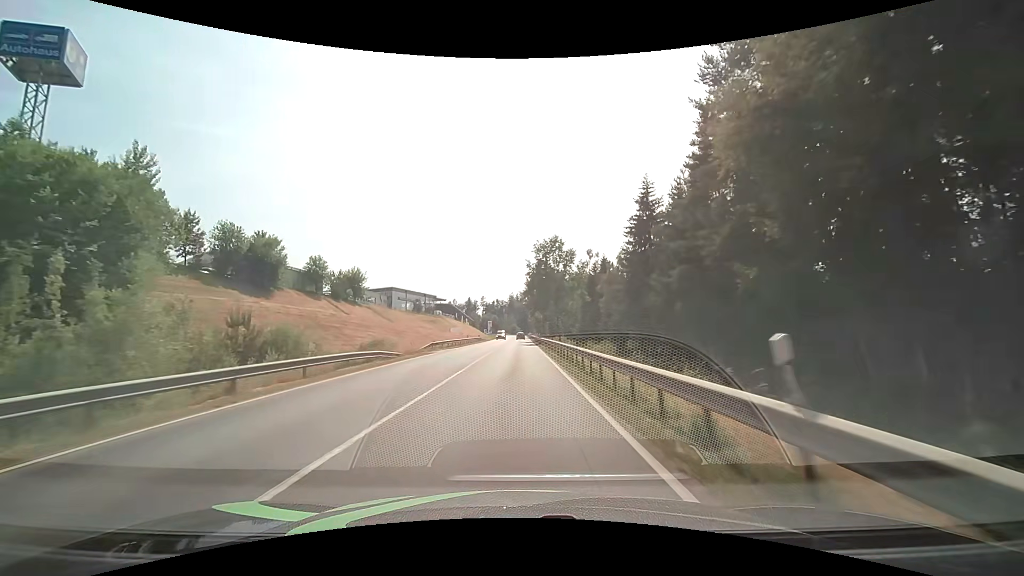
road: secondary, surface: asphalt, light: Day
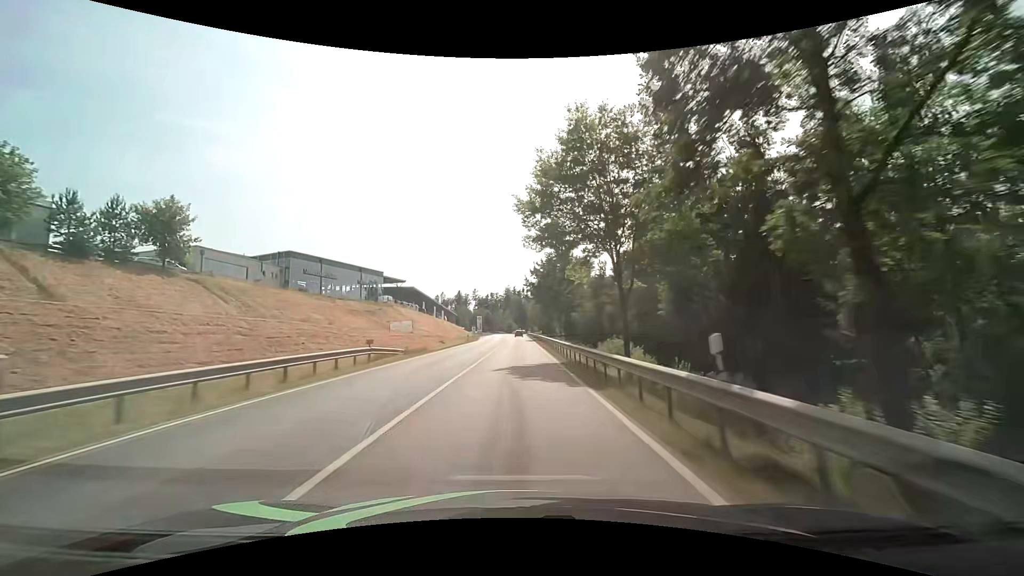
(+0.1, +58.7) m; 0°
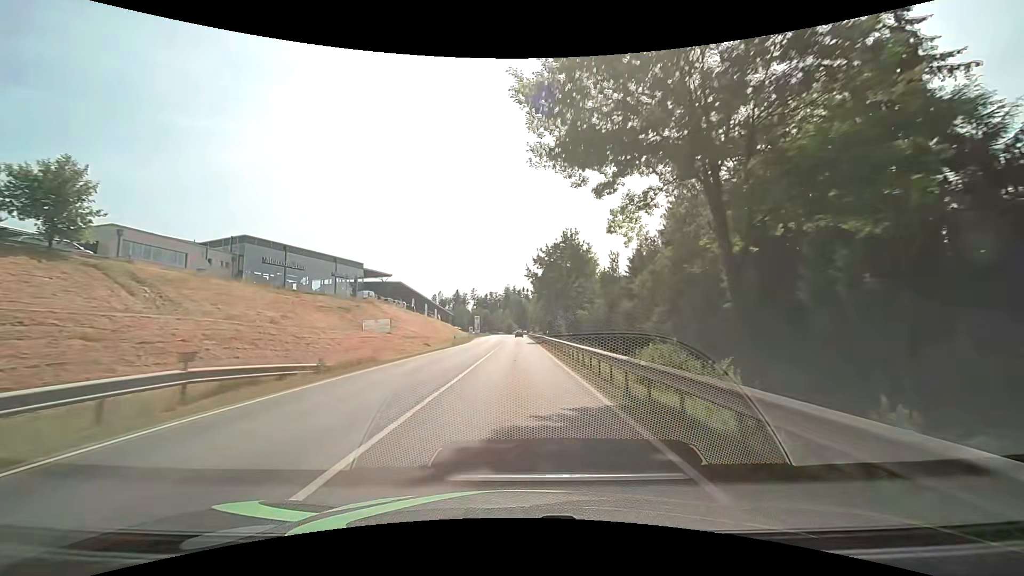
(0.0, +12.6) m; 0°
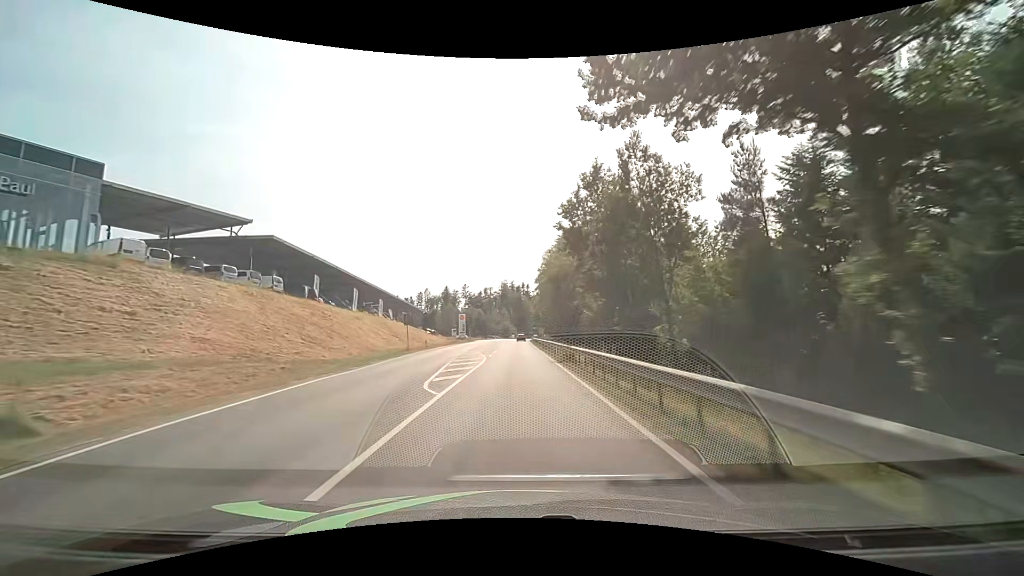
(+0.3, +53.1) m; 0°
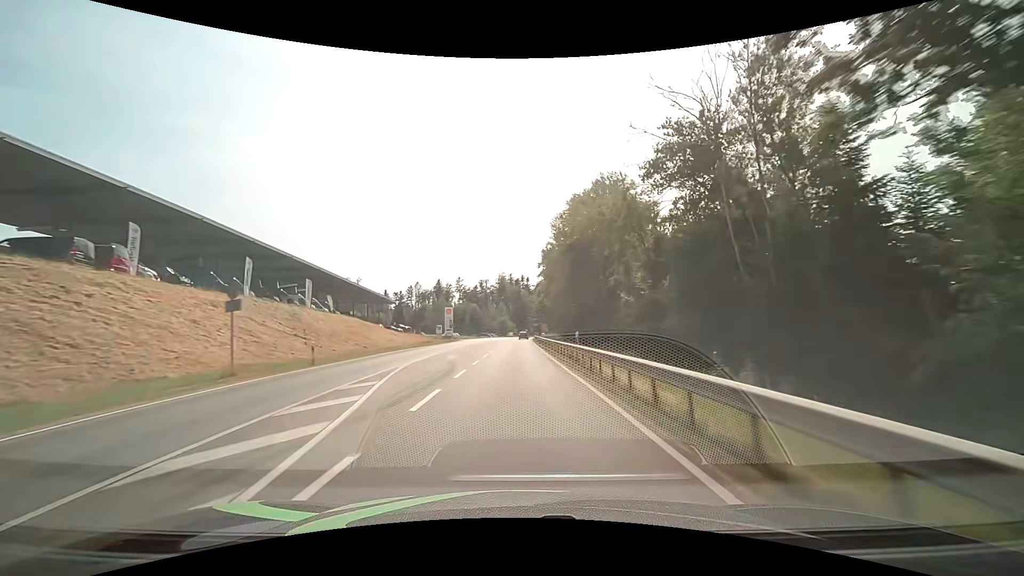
(0.0, +28.1) m; 0°
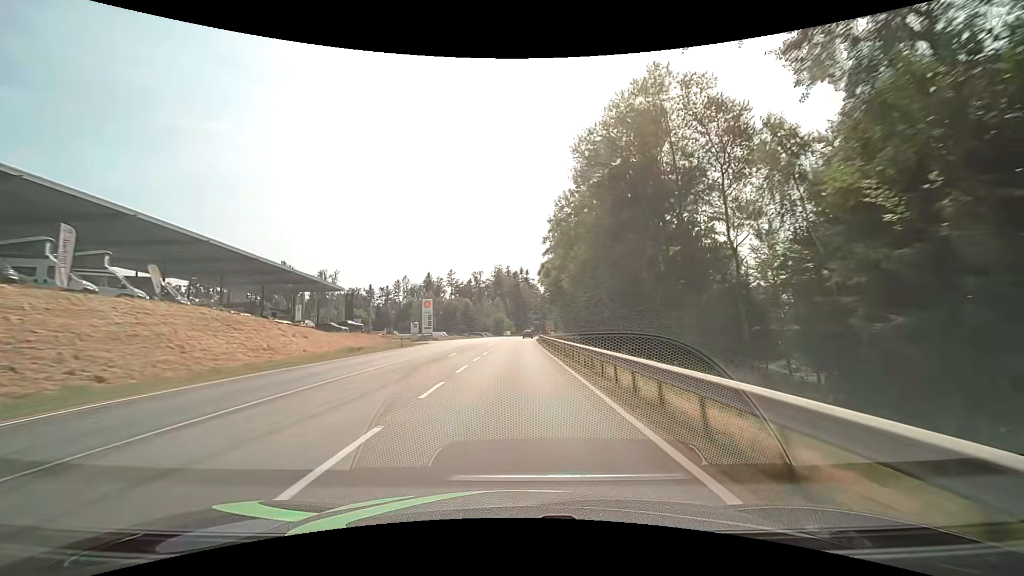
(-0.1, +29.0) m; 0°
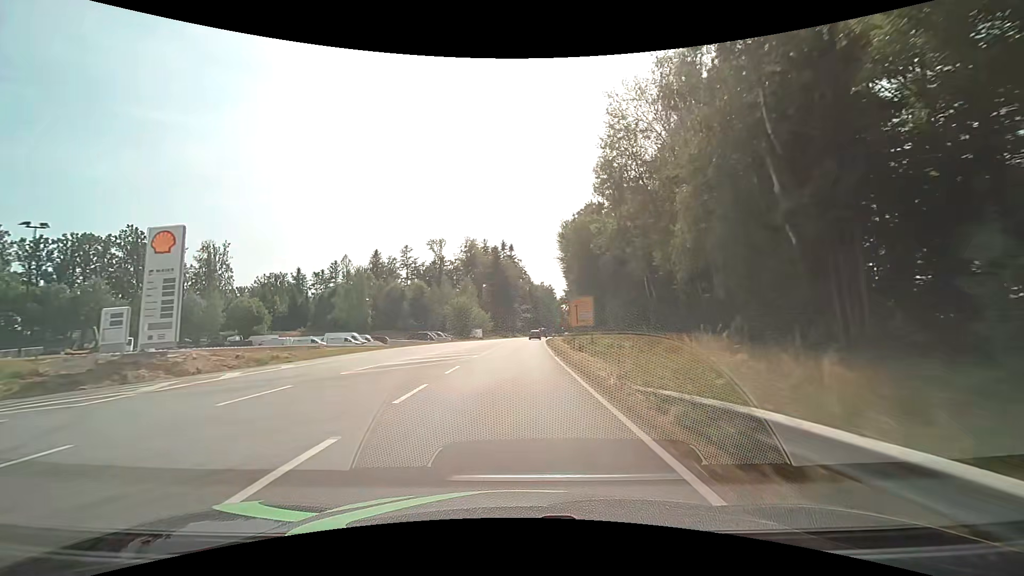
(+0.9, +72.3) m; +2°
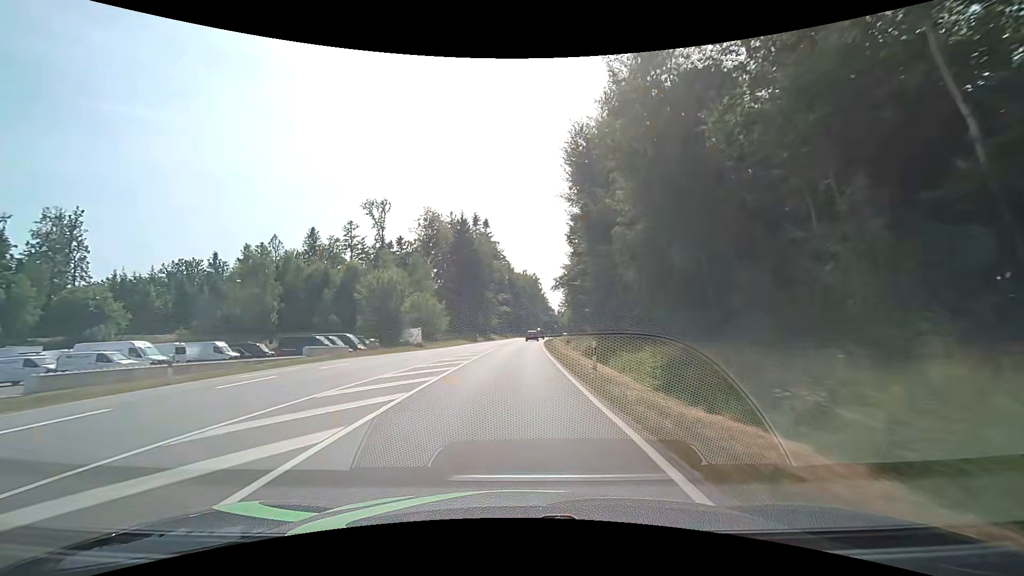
(+0.9, +41.6) m; +2°
(0, +10) (0, +20) (0, +30) (+1, +40) (+1, +50) (+2, +60) (+2, +70) (+3, +80) (+4, +90) (+5, +100) m
